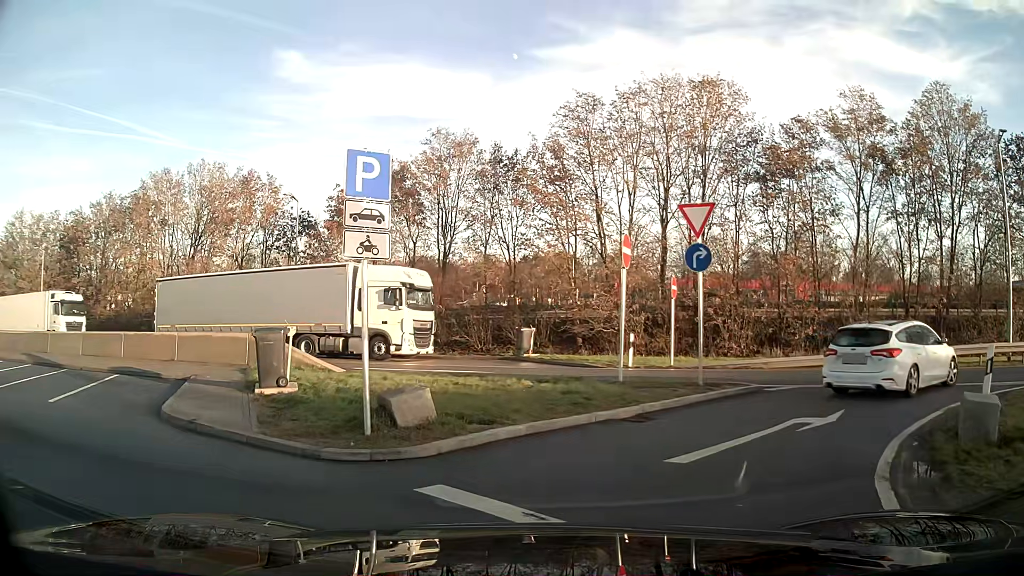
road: service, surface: asphalt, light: Day
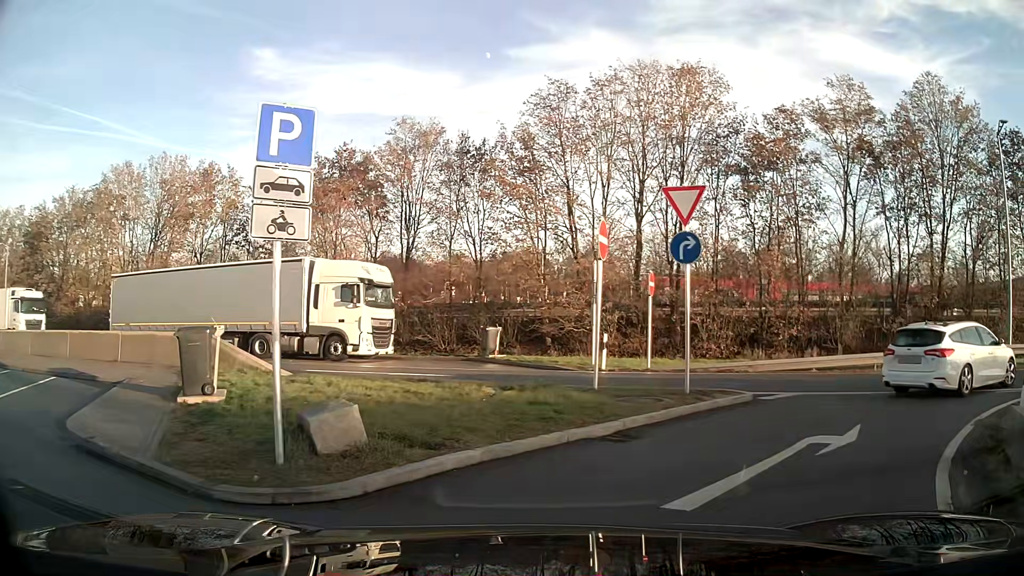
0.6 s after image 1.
(+0.1, +1.7) m; +4°
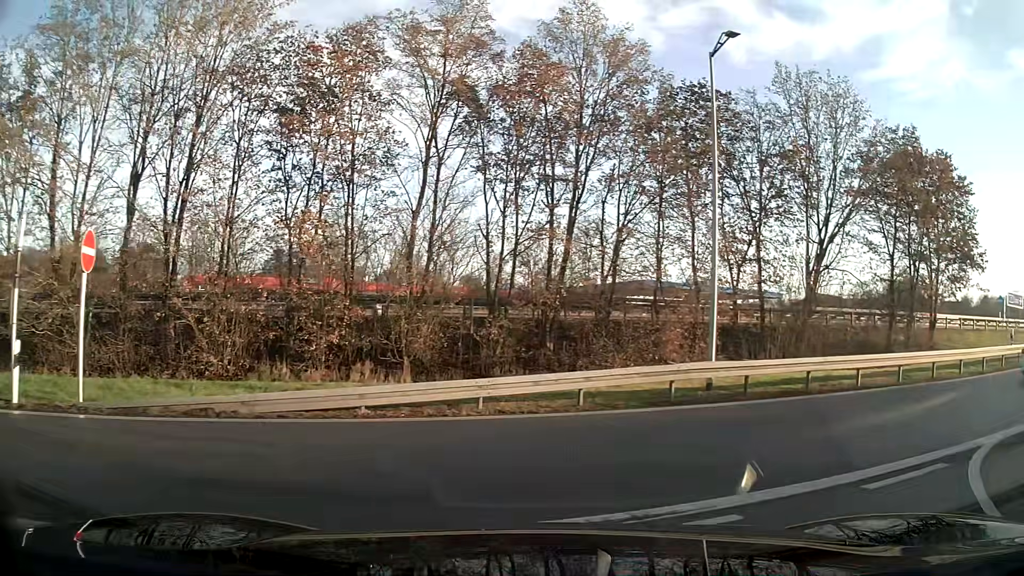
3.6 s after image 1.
(+3.0, +9.0) m; +37°
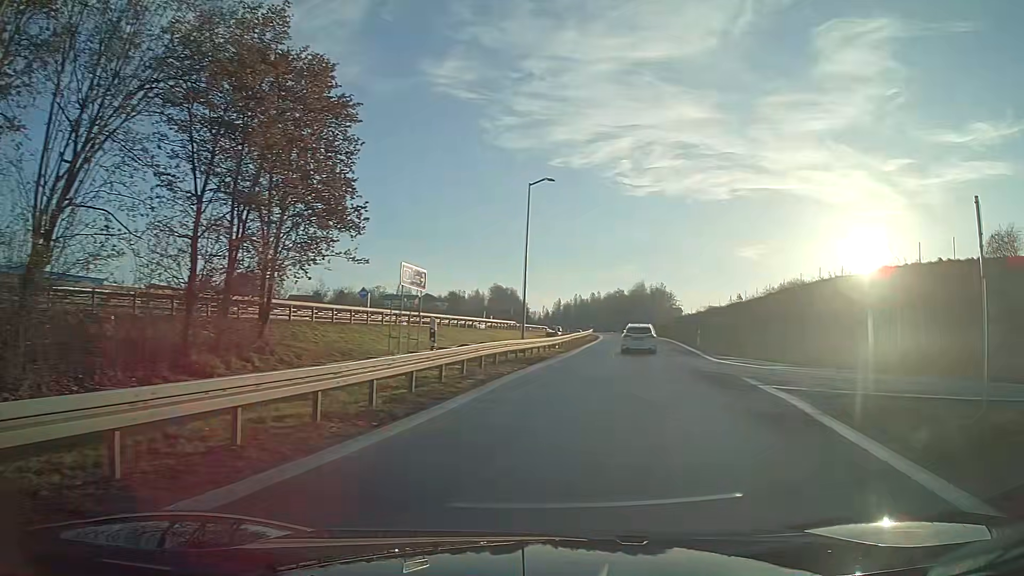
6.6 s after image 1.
(+7.2, +11.6) m; +57°
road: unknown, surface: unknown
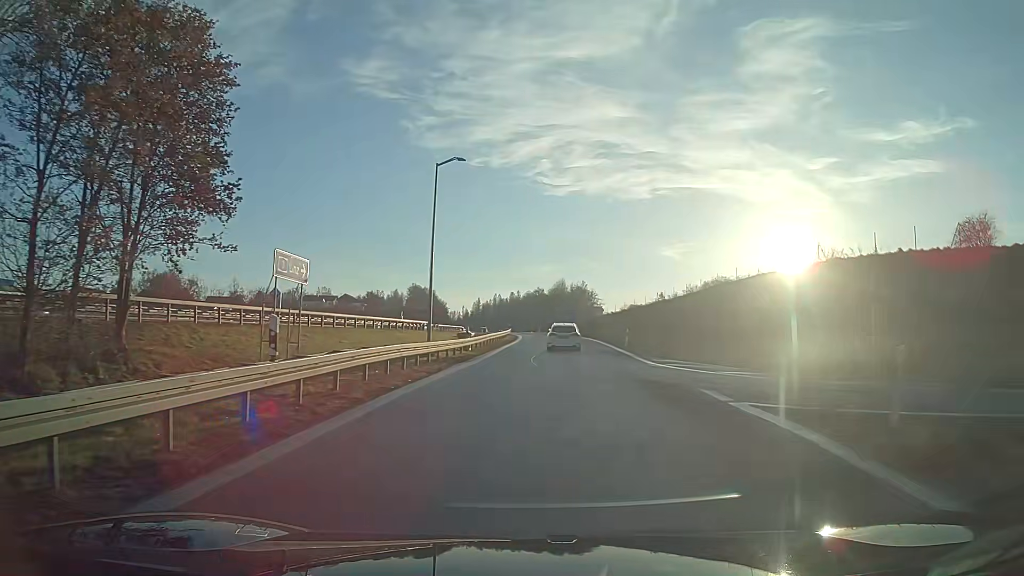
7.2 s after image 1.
(+0.3, +4.2) m; +5°
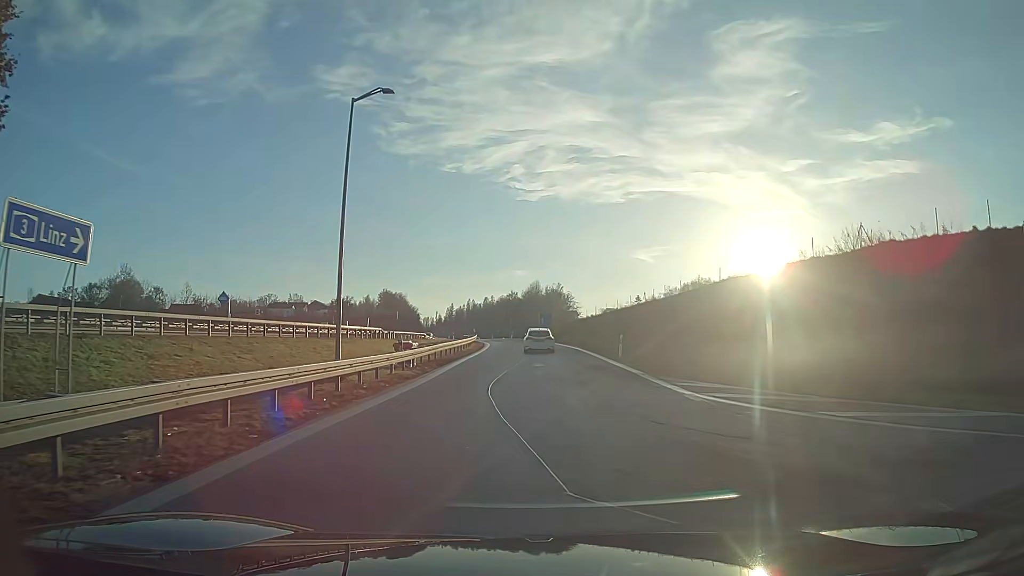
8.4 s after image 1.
(+0.2, +9.8) m; +2°
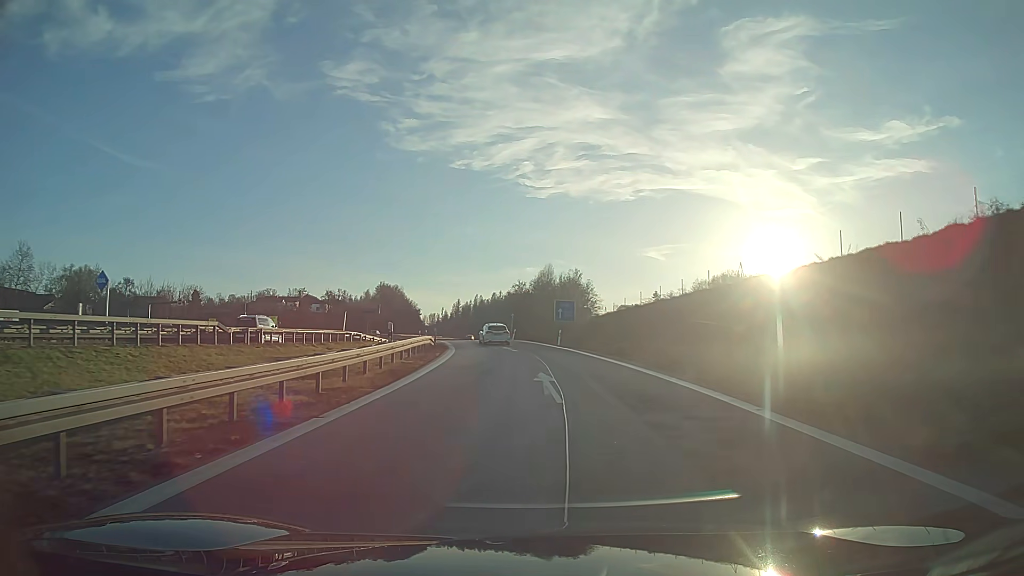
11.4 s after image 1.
(-0.2, +32.6) m; -1°
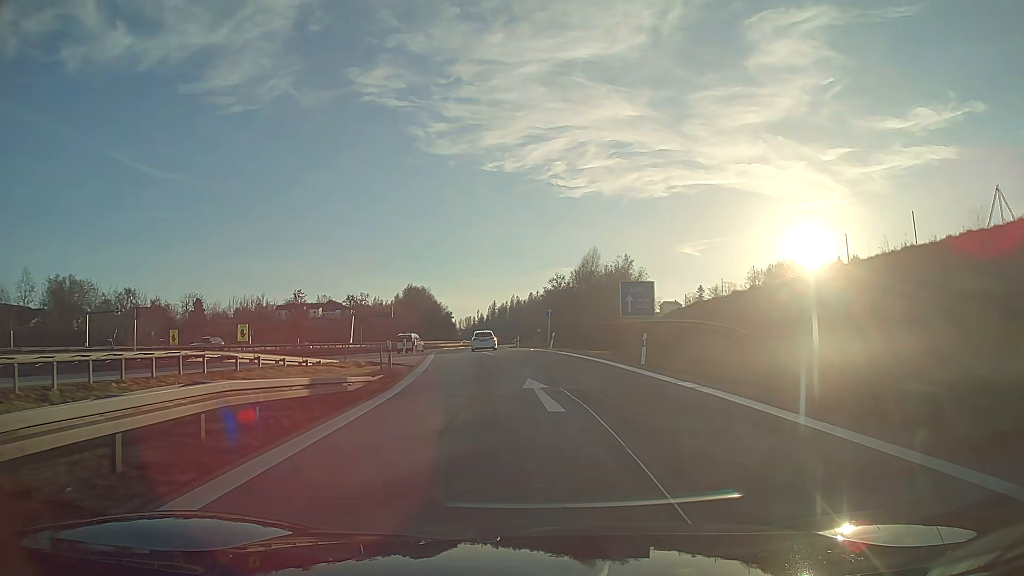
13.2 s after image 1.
(-0.7, +23.9) m; -4°
